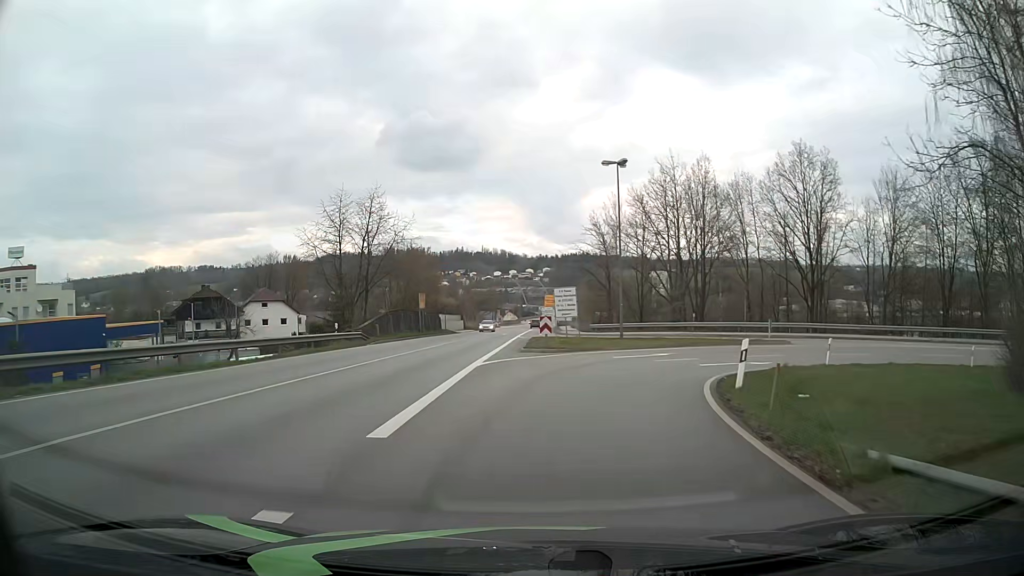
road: primary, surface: asphalt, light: Day
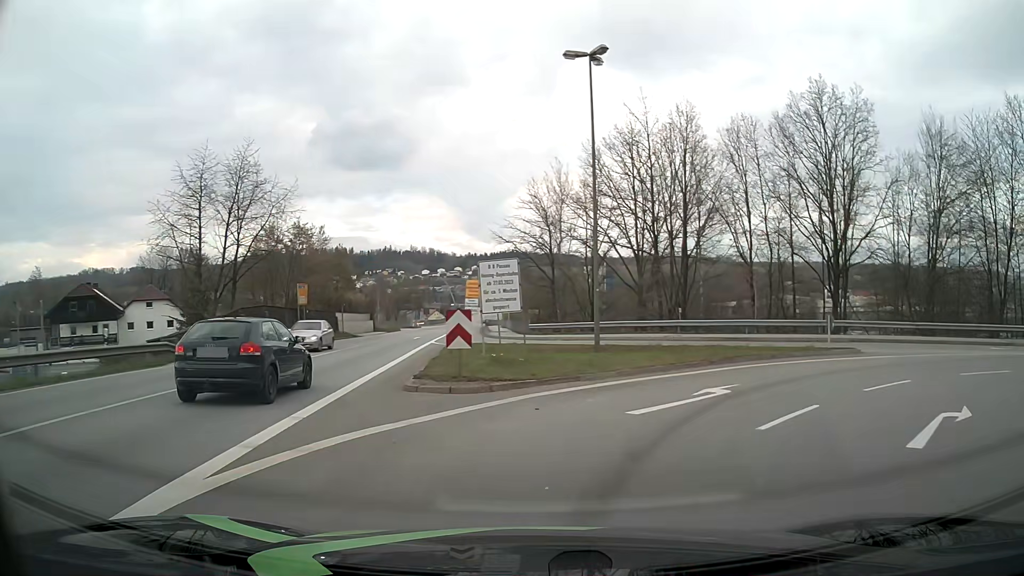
(+0.4, +15.6) m; +6°
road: primary_link
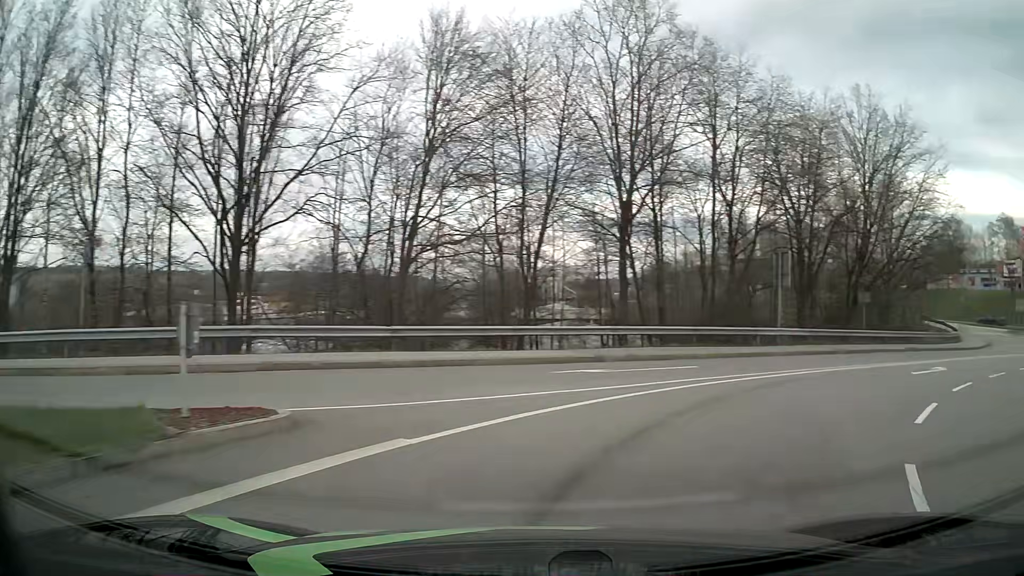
(+6.6, +16.4) m; +50°
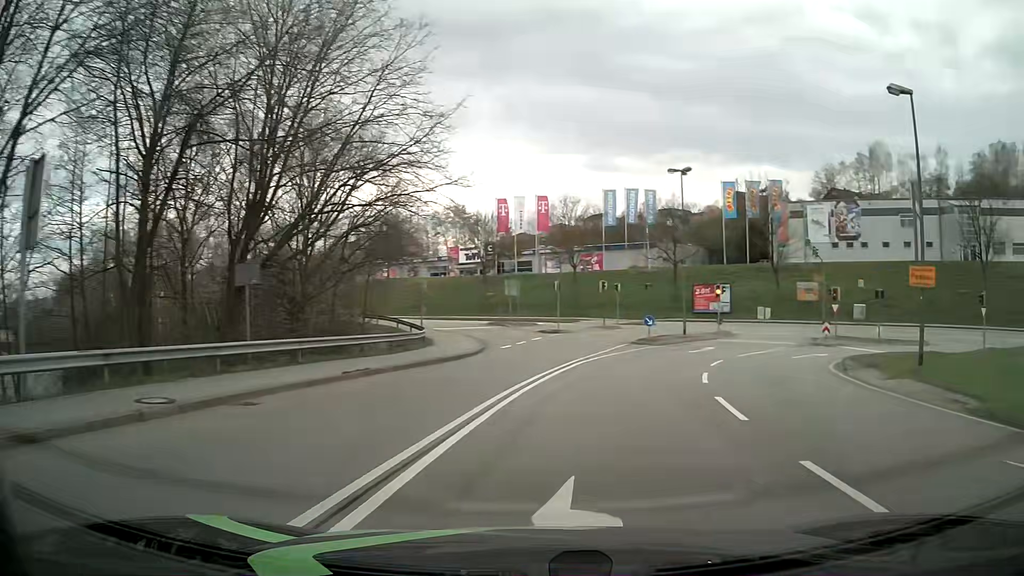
(+9.0, +17.2) m; +50°
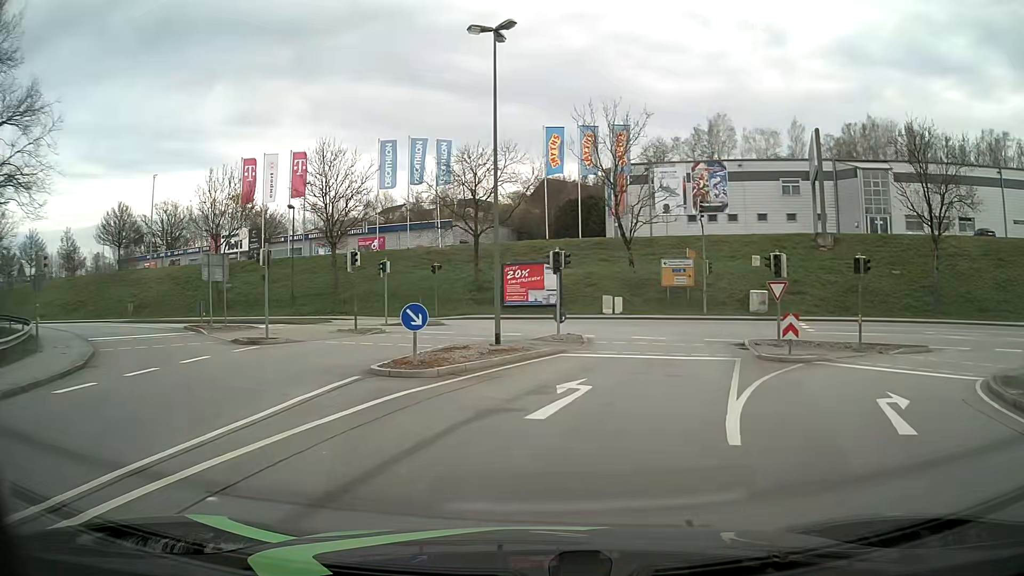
(+3.7, +20.3) m; +17°
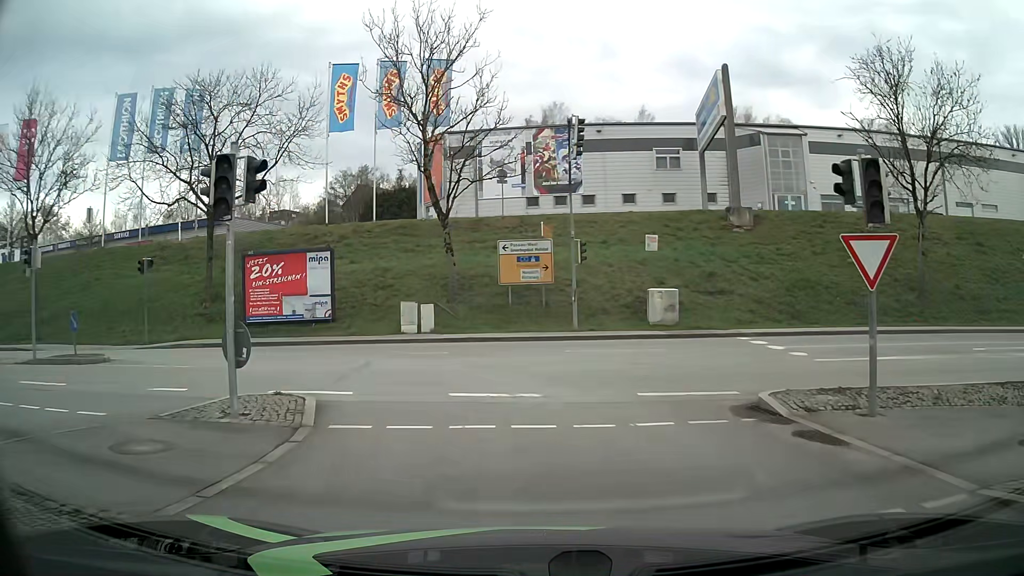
(+1.9, +16.4) m; +16°
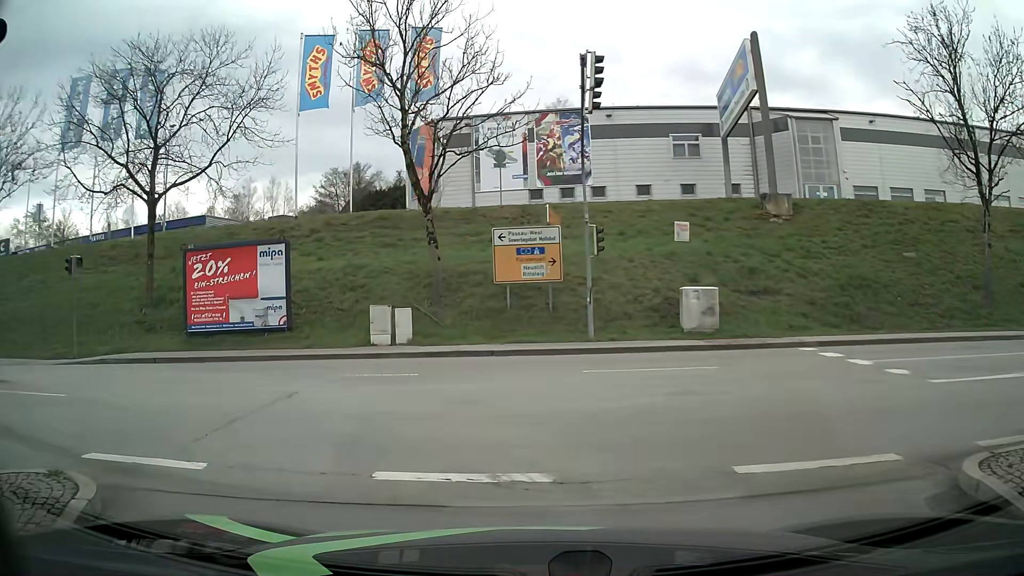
(0.0, +5.0) m; +1°
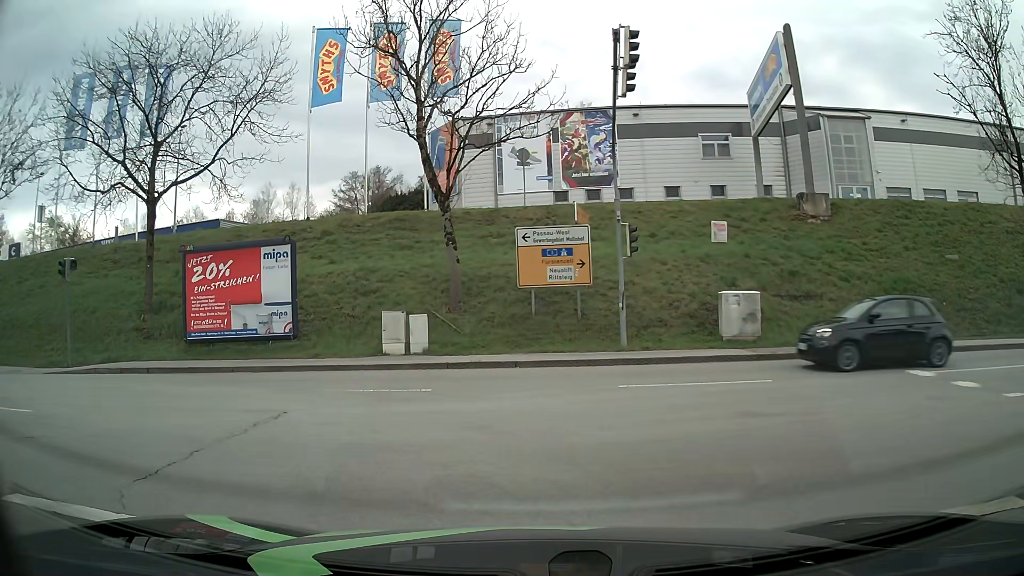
(-0.1, +1.6) m; -2°
(-3, +9) (-12, +14) (-22, +15) (-32, +14) (-42, +13) (-52, +11) (-62, +10) (-72, +9) (-82, +9) (-92, +8) m
